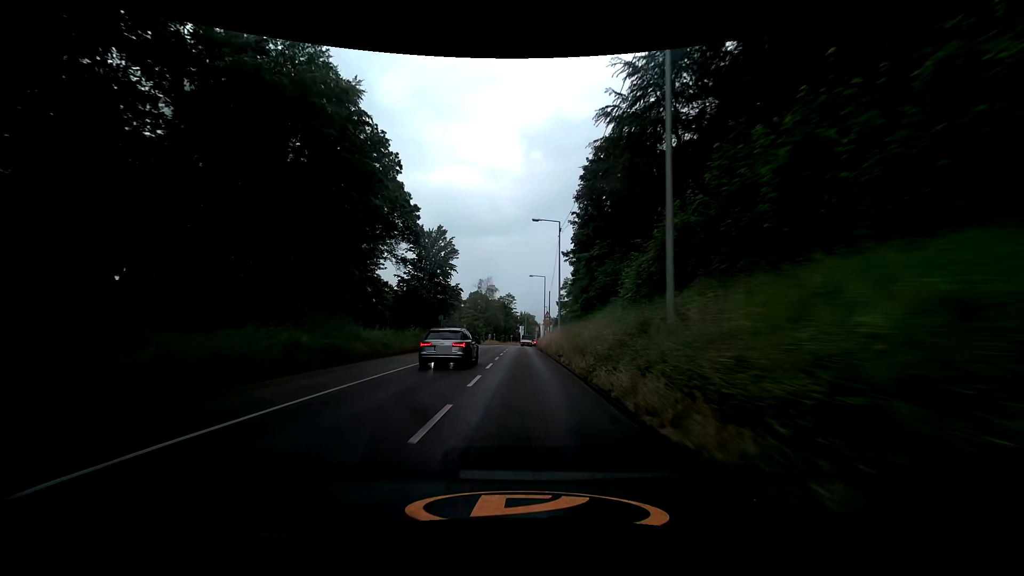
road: secondary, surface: asphalt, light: Day
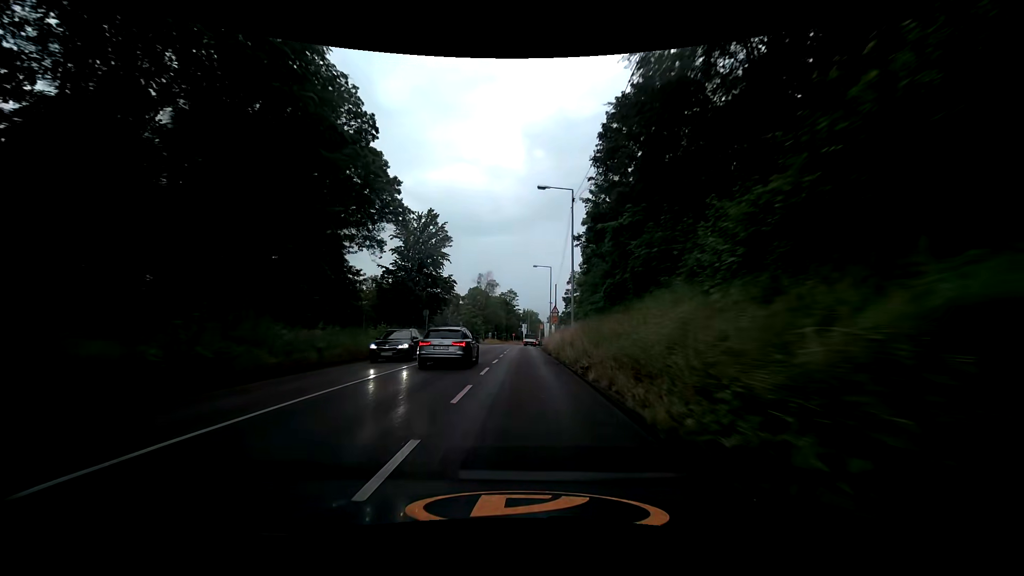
(-0.1, +9.3) m; 0°
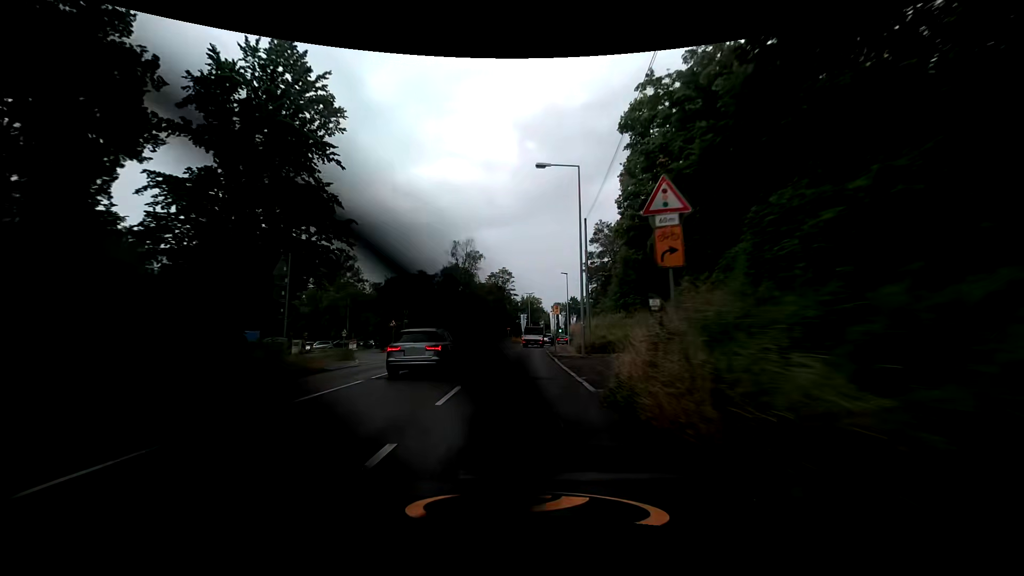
(0.0, +37.1) m; 0°
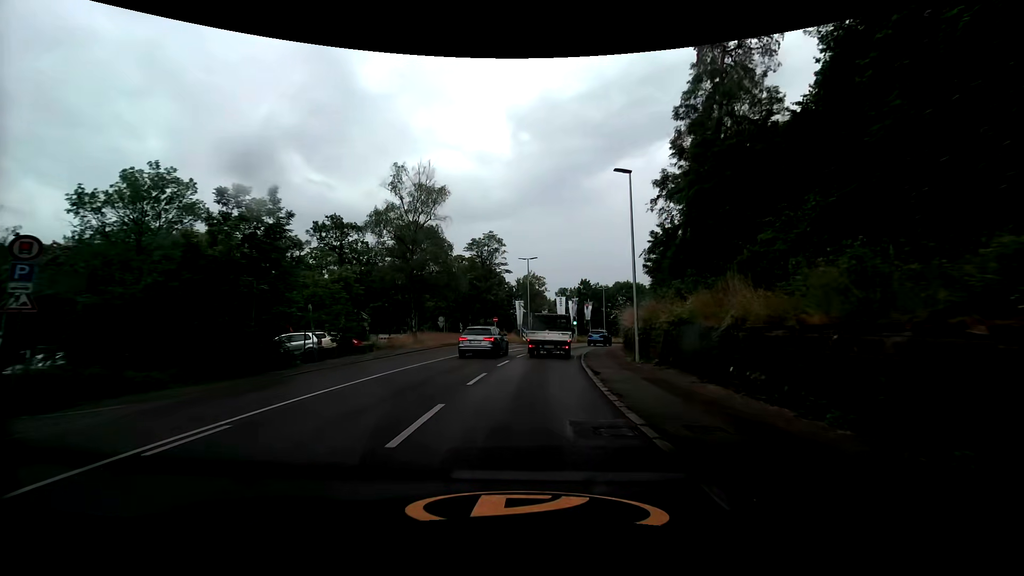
(-0.2, +33.3) m; -1°
(0, +10) (+1, +20) (+2, +30) (+4, +40) (+7, +49) (+10, +59) (+15, +68) (+20, +76) (+27, +84) (+34, +91) m
